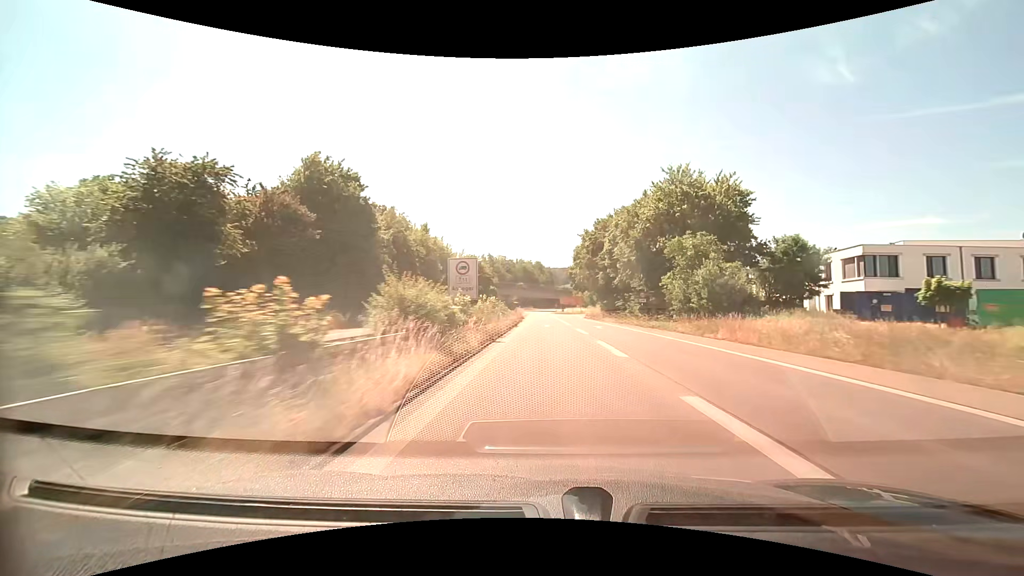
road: trunk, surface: asphalt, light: Day
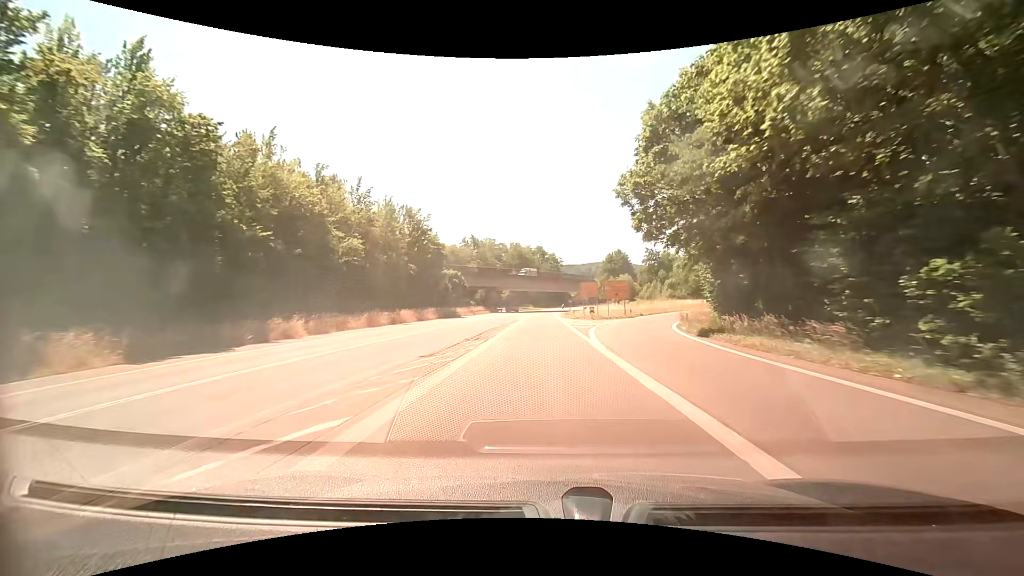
(-0.4, +65.7) m; -1°
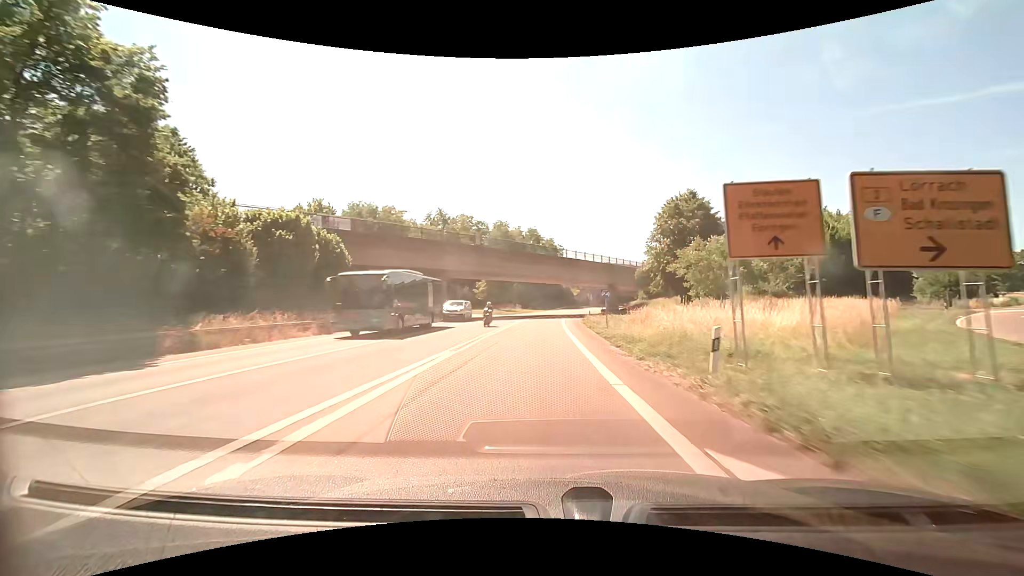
(+0.1, +51.1) m; +1°
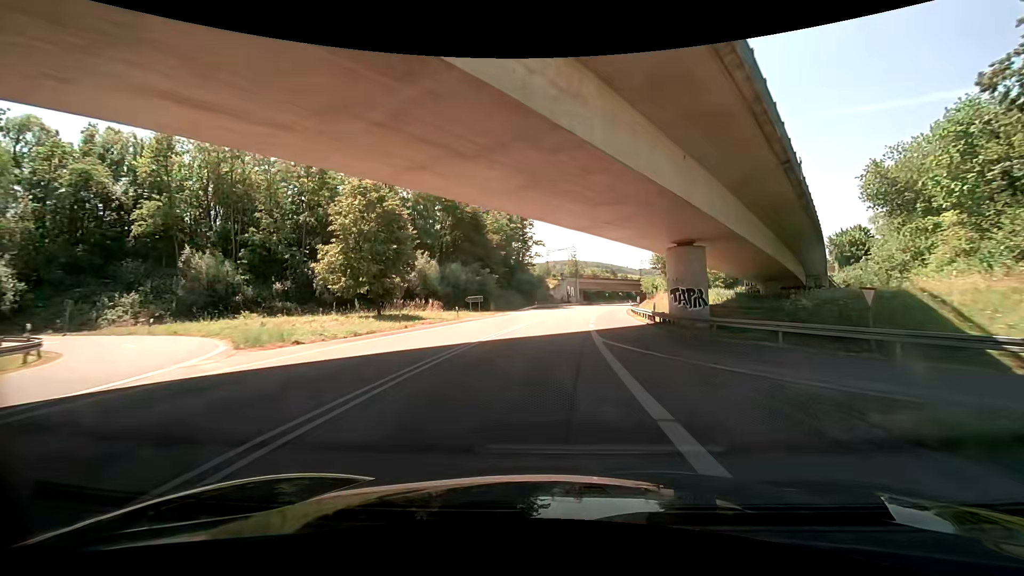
(+1.1, +61.6) m; +4°
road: primary
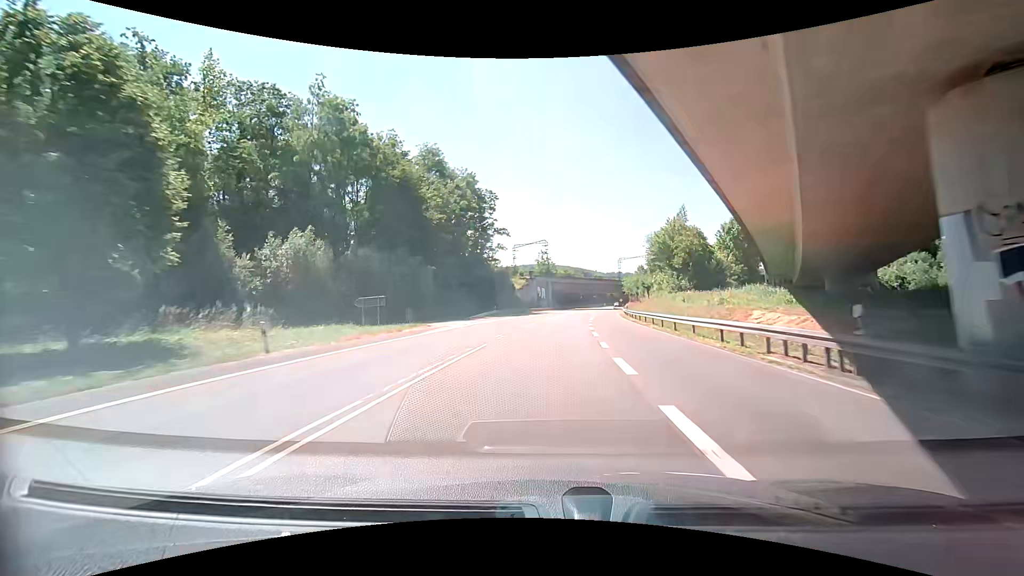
(+0.9, +24.2) m; +3°
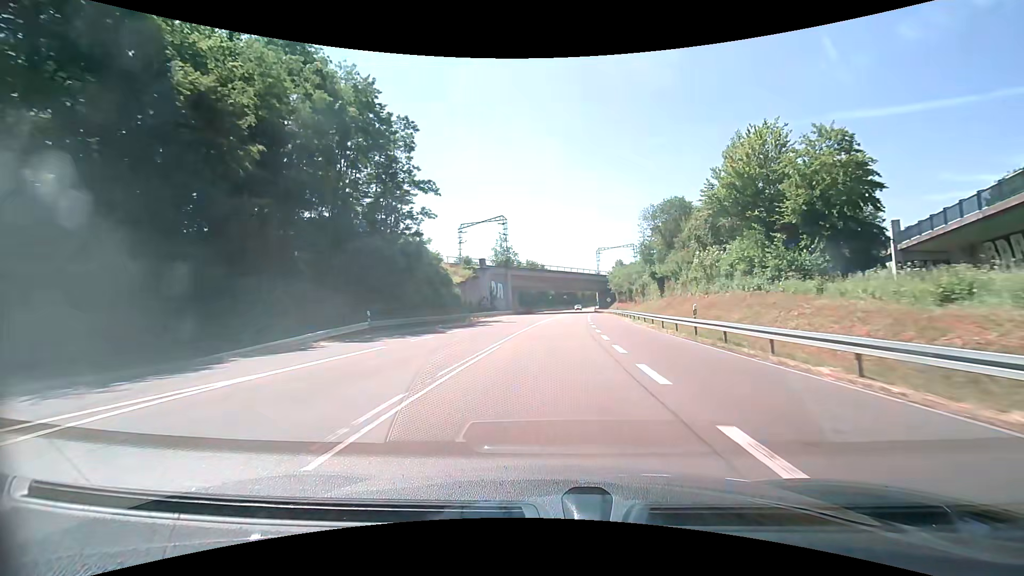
(+1.1, +35.9) m; +4°
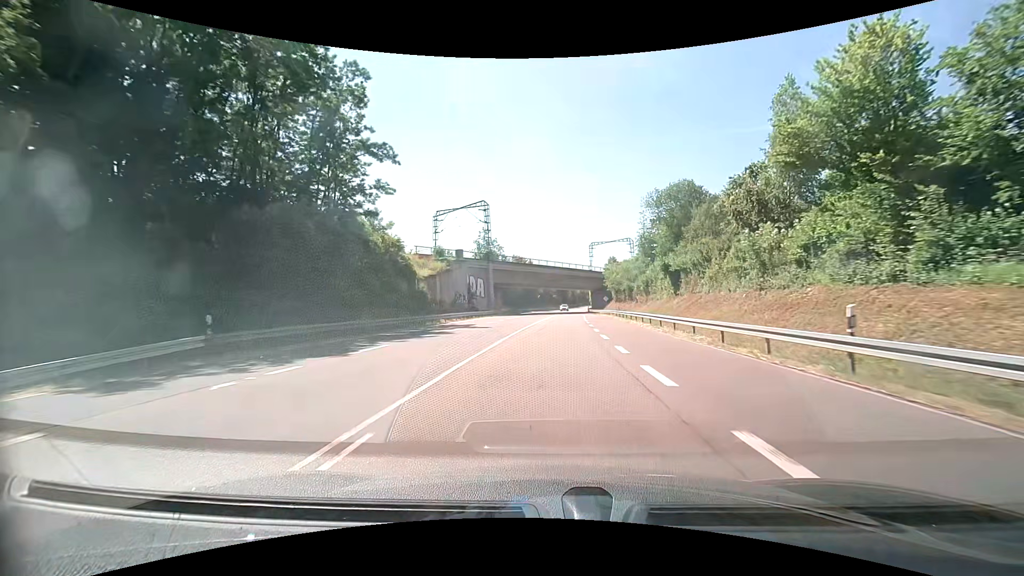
(+0.1, +11.9) m; +1°
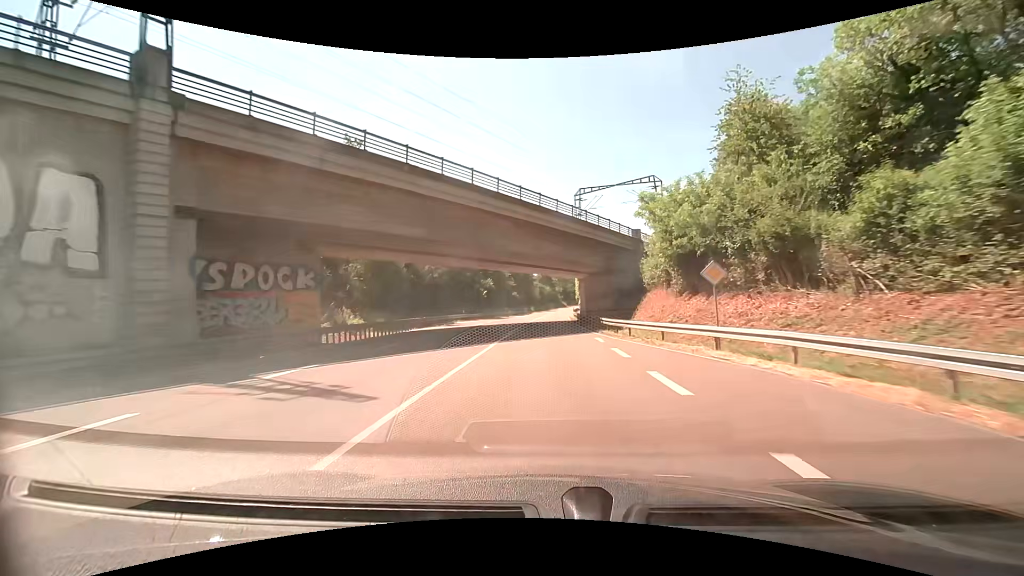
(+2.4, +59.4) m; +4°
(0, +10) (0, +20) (0, +30) (0, +40) (+1, +50) (+1, +60) (+1, +70) (+1, +80) (+2, +90) (+2, +100) m
